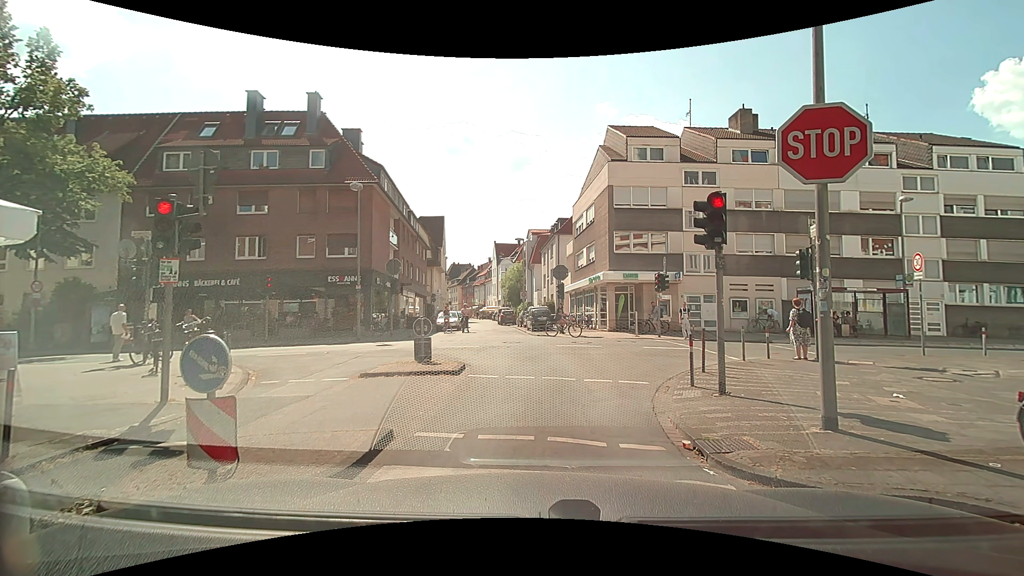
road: residential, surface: asphalt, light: Day
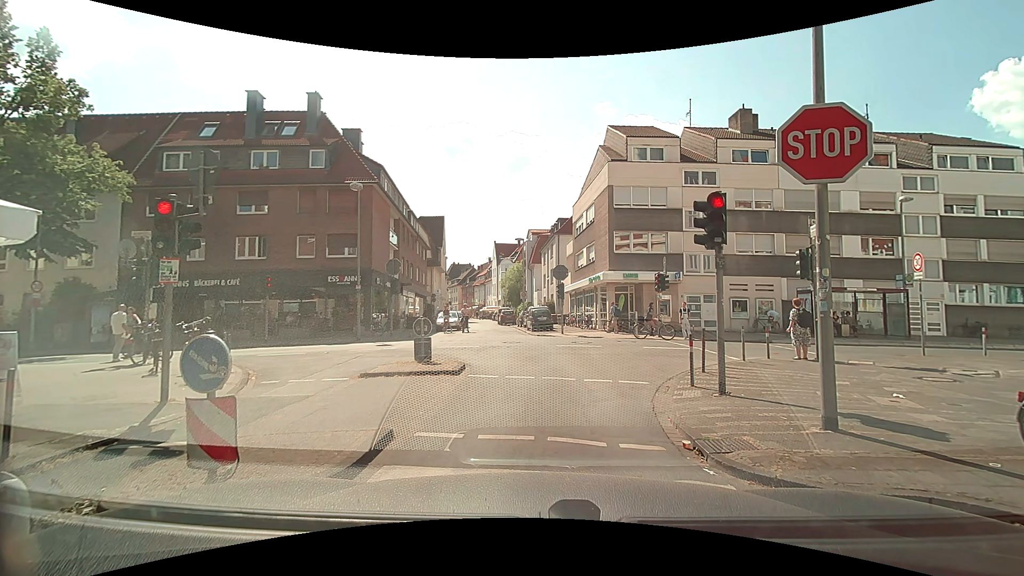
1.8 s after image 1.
(0.0, 0.0) m; 0°
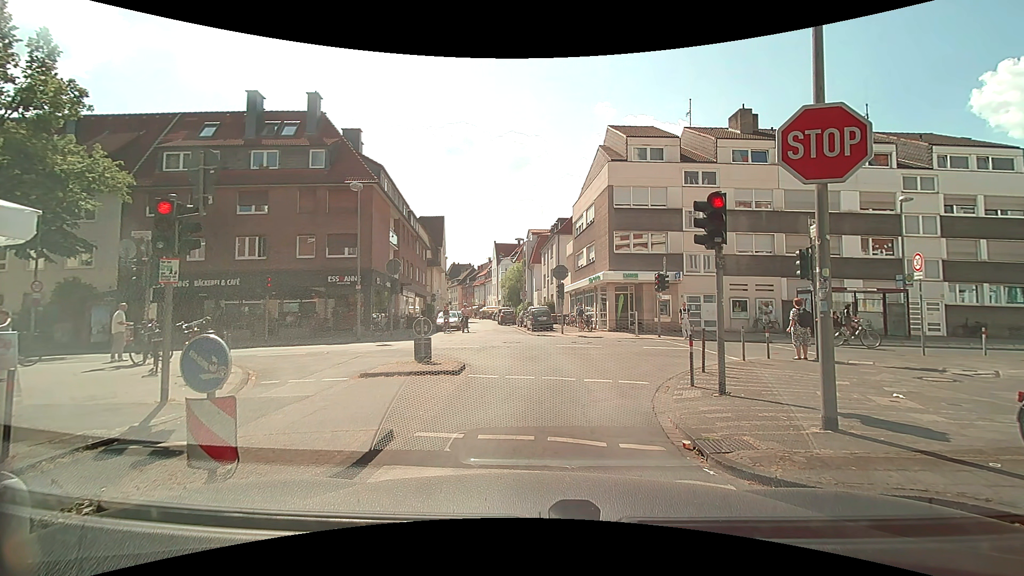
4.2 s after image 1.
(0.0, 0.0) m; 0°
